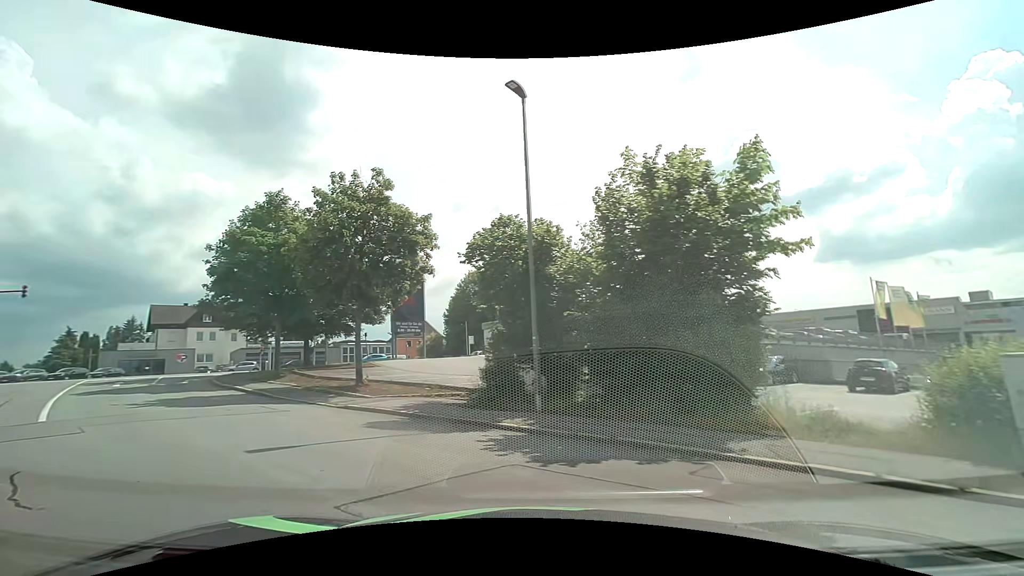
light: Day
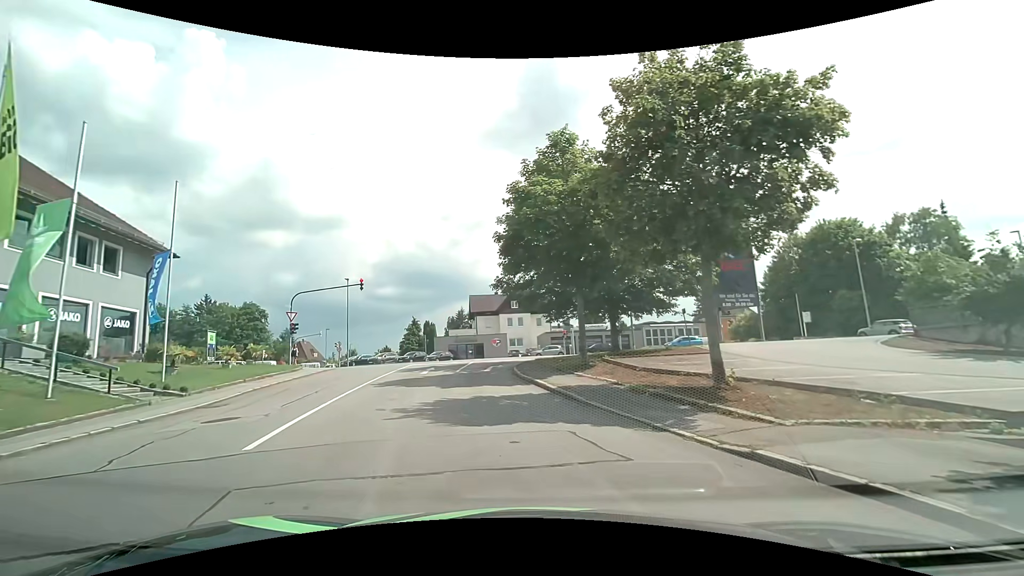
(-3.1, +8.0) m; -33°
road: residential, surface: asphalt
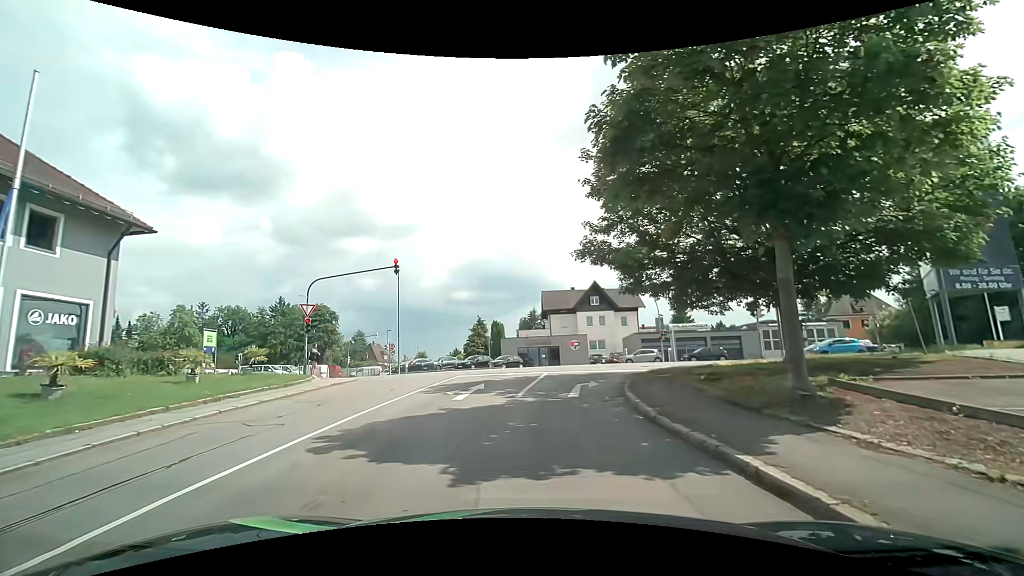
(-1.0, +10.3) m; -10°
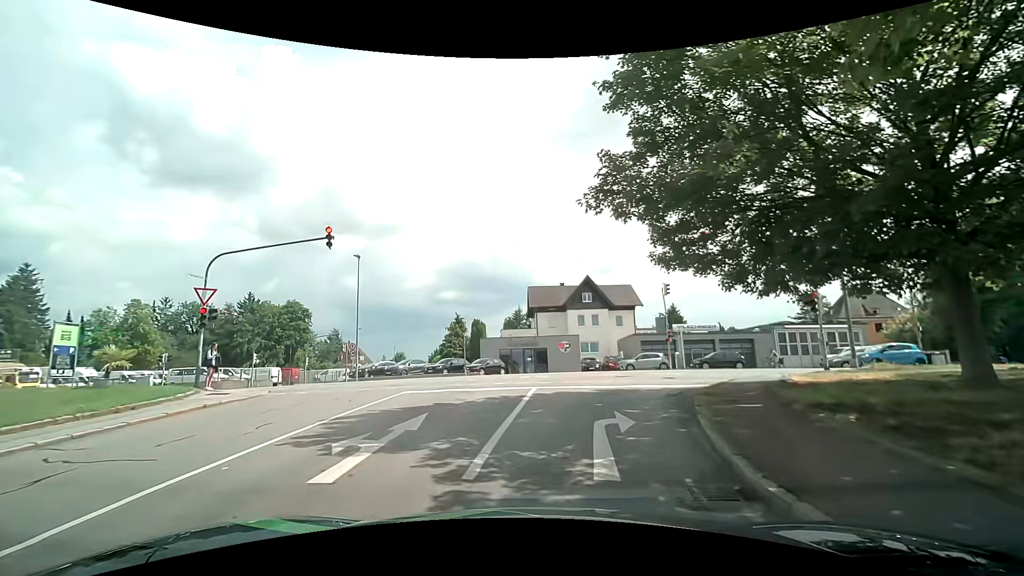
(+0.2, +7.3) m; +3°
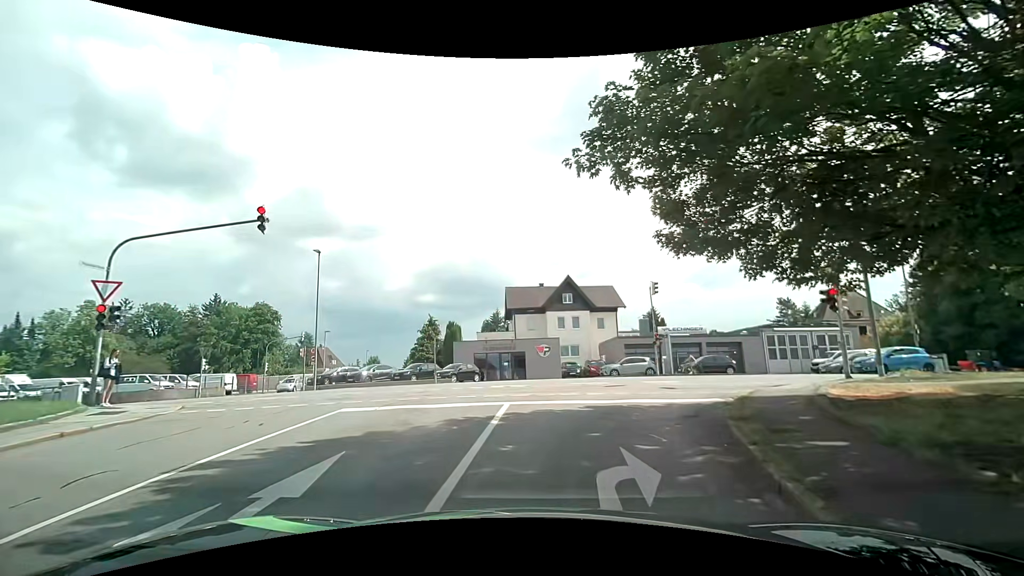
(0.0, +3.2) m; +1°
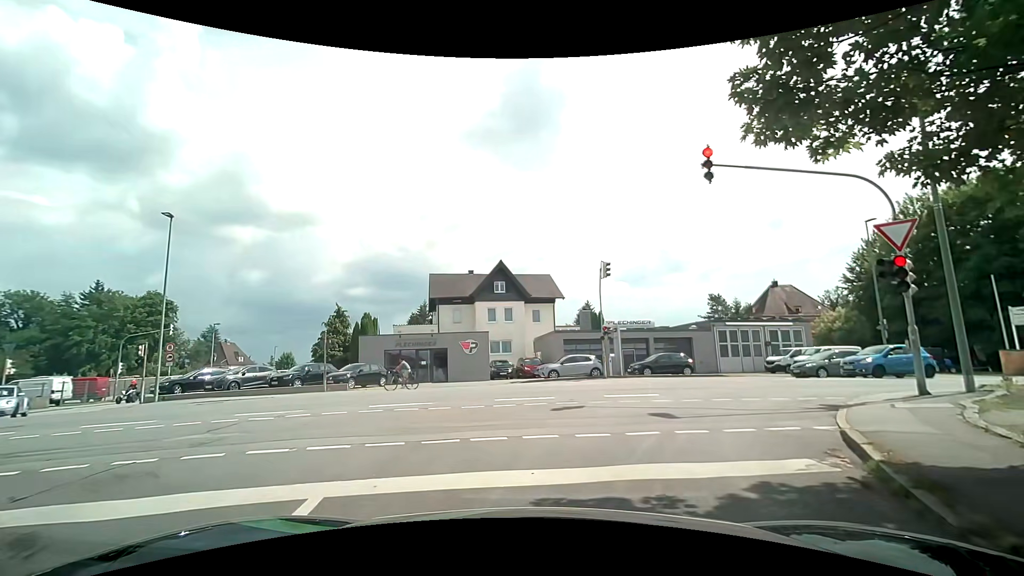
(+0.5, +7.1) m; +6°
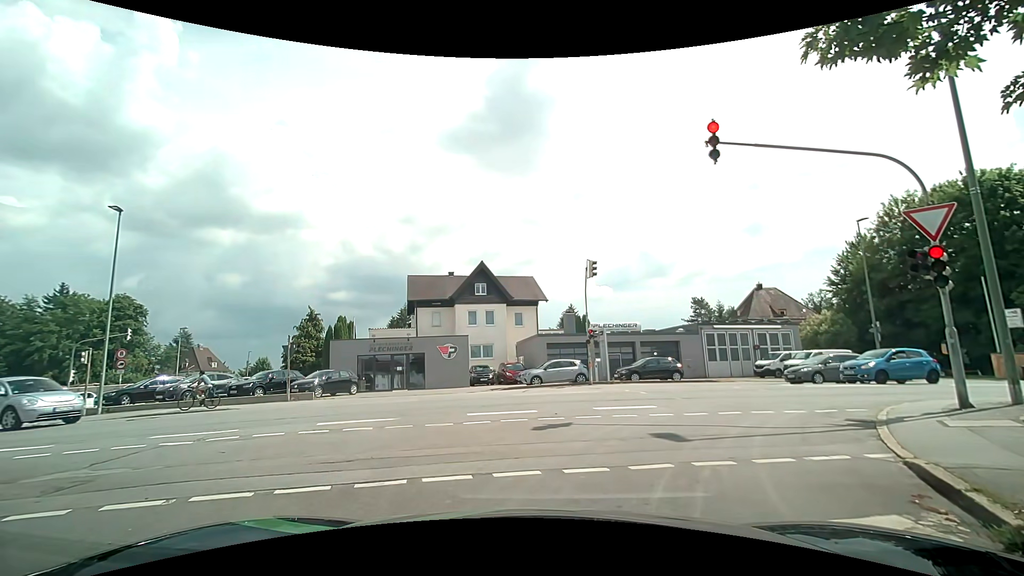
(+0.1, +1.7) m; +2°
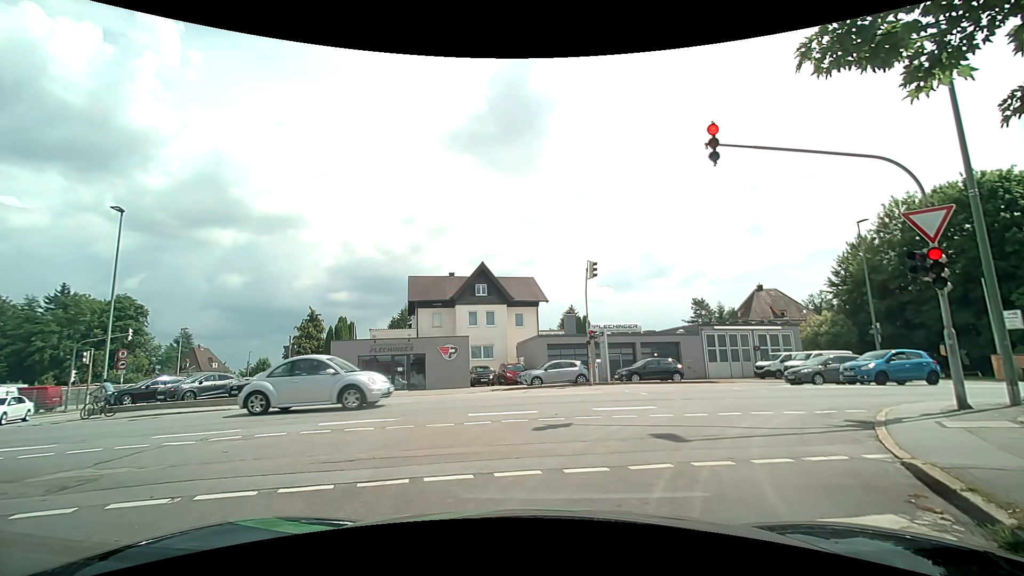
(0.0, +0.1) m; 0°
(+2, +10) (+9, +17) (+18, +19) (+28, +22) (+38, +23) (+48, +25) (+58, +27) (+68, +29) (+77, +31) (+87, +33) m
